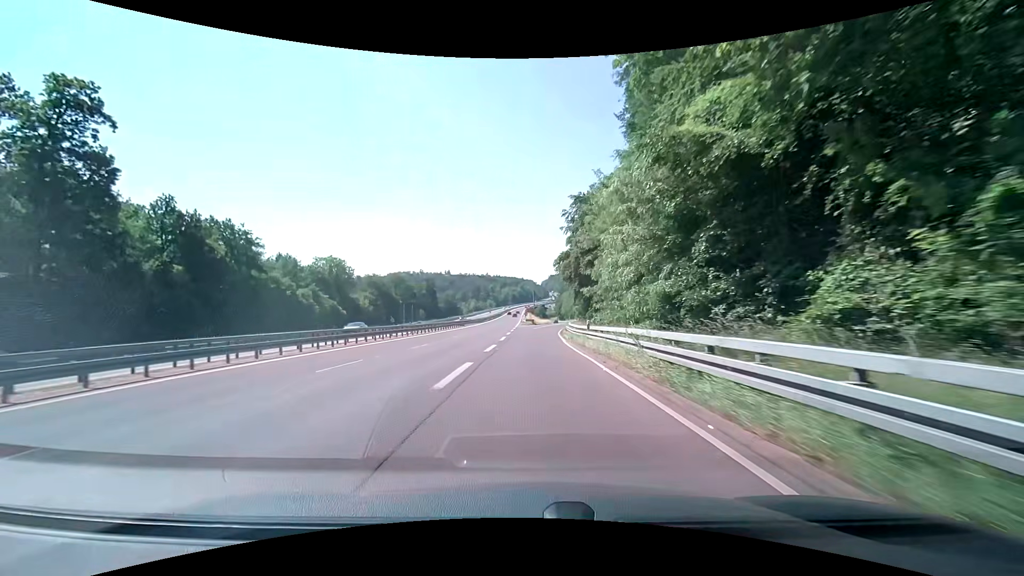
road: trunk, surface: asphalt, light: Day
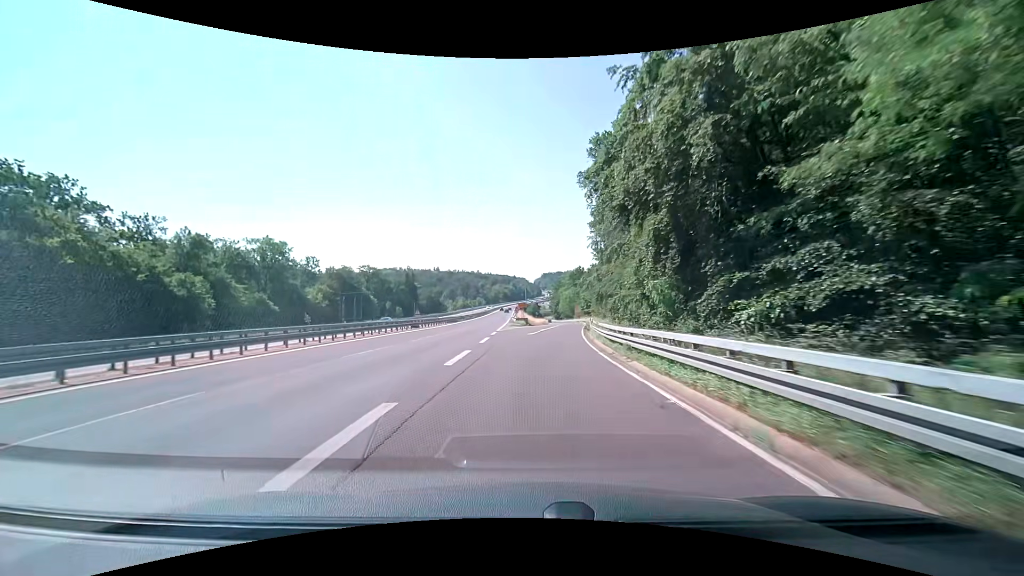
(+0.2, +32.0) m; +1°
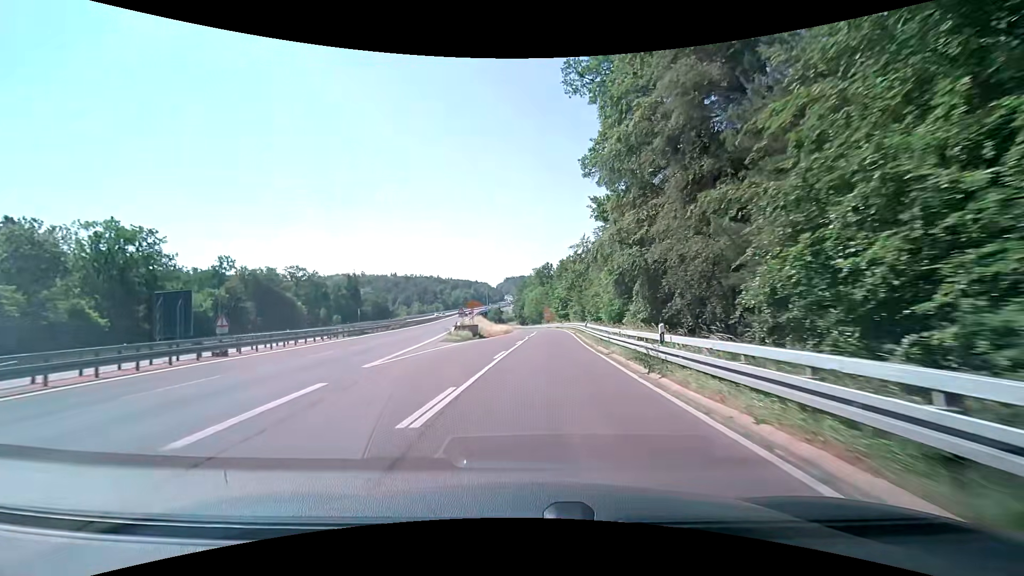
(+1.2, +30.5) m; +5°
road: trunk_link
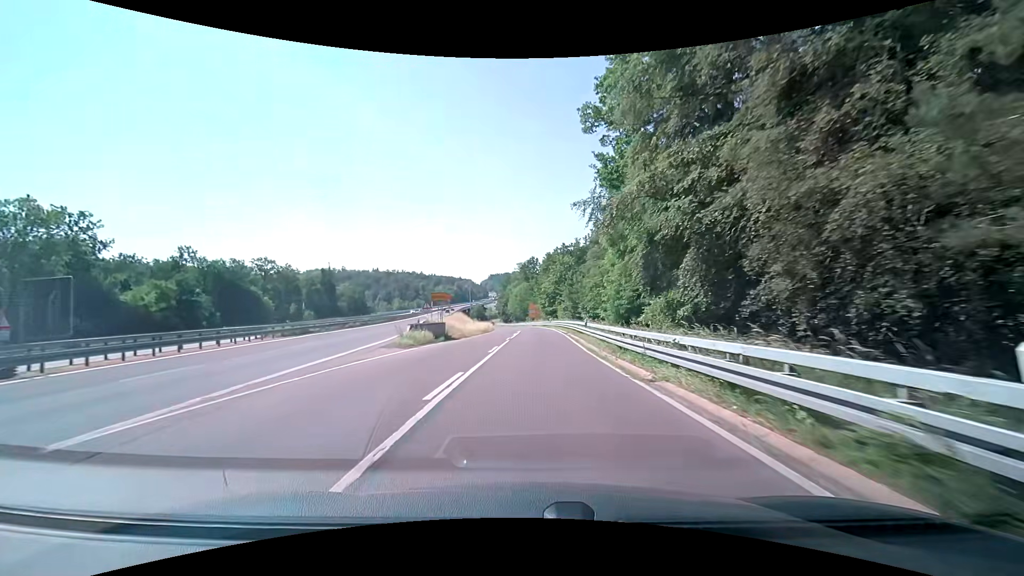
(+0.1, +9.7) m; +1°
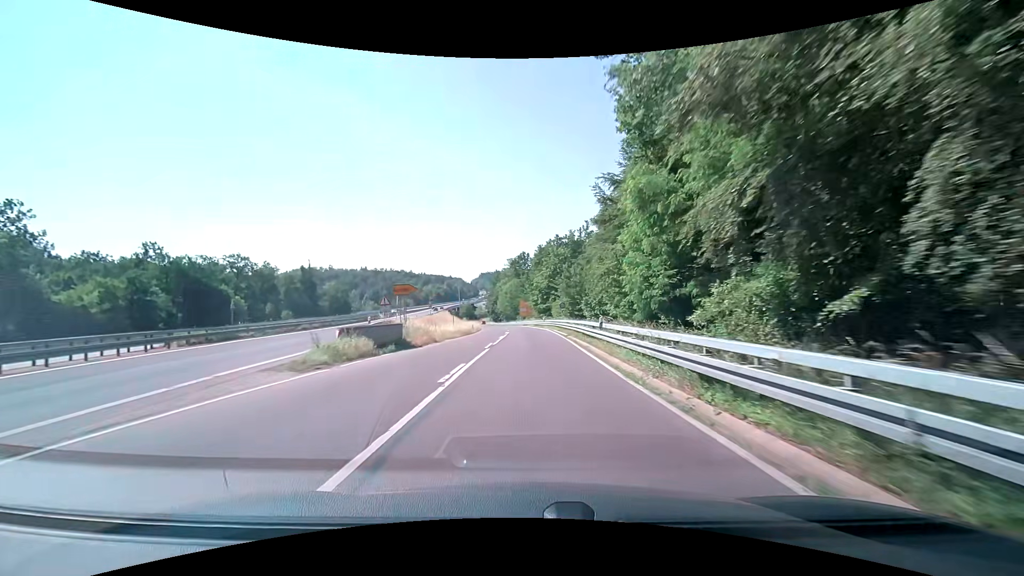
(+0.1, +9.4) m; +1°
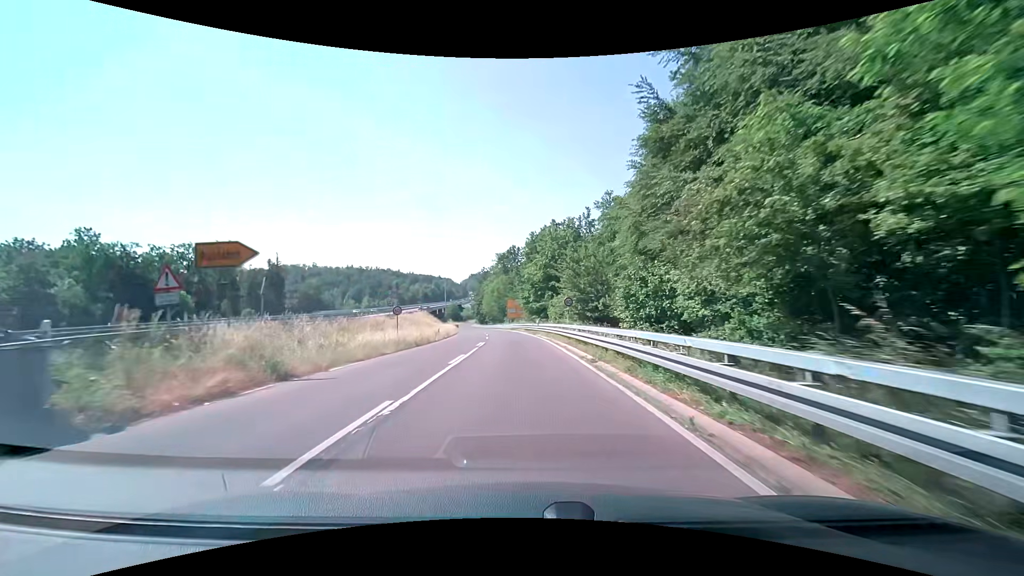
(+0.1, +17.9) m; +2°
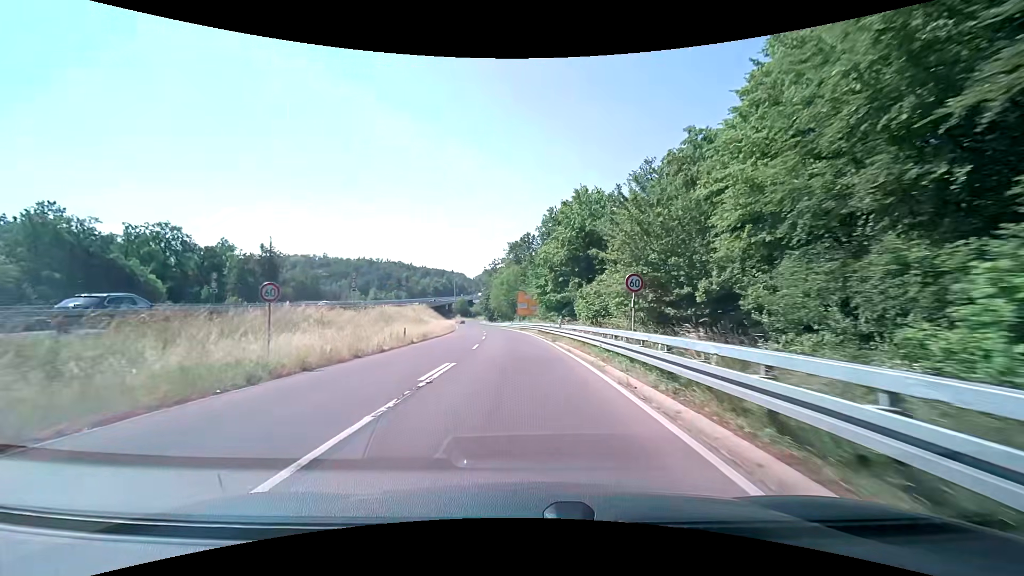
(-0.3, +17.0) m; -2°
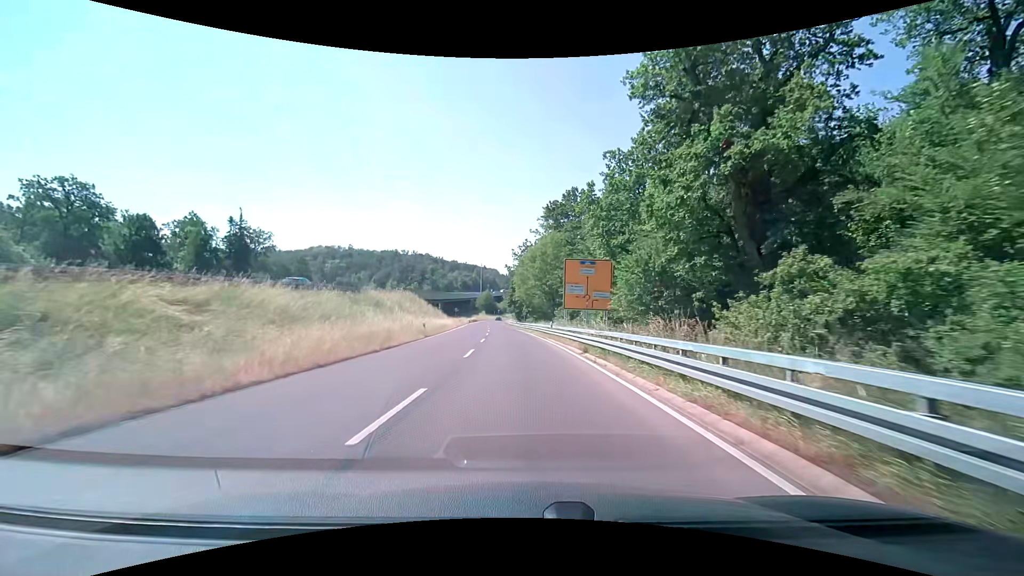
(-1.4, +41.7) m; -4°
